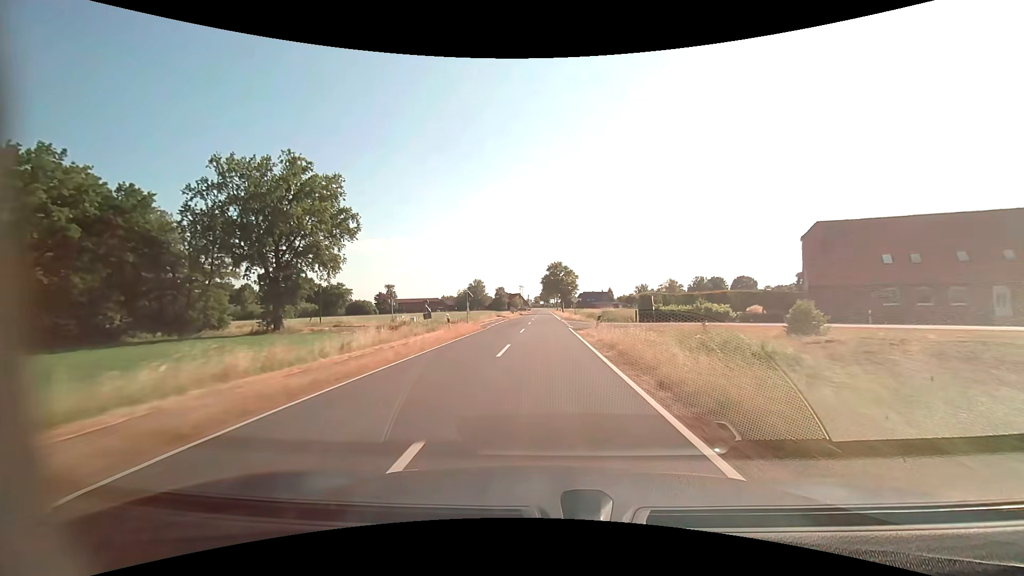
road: tertiary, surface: asphalt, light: Day
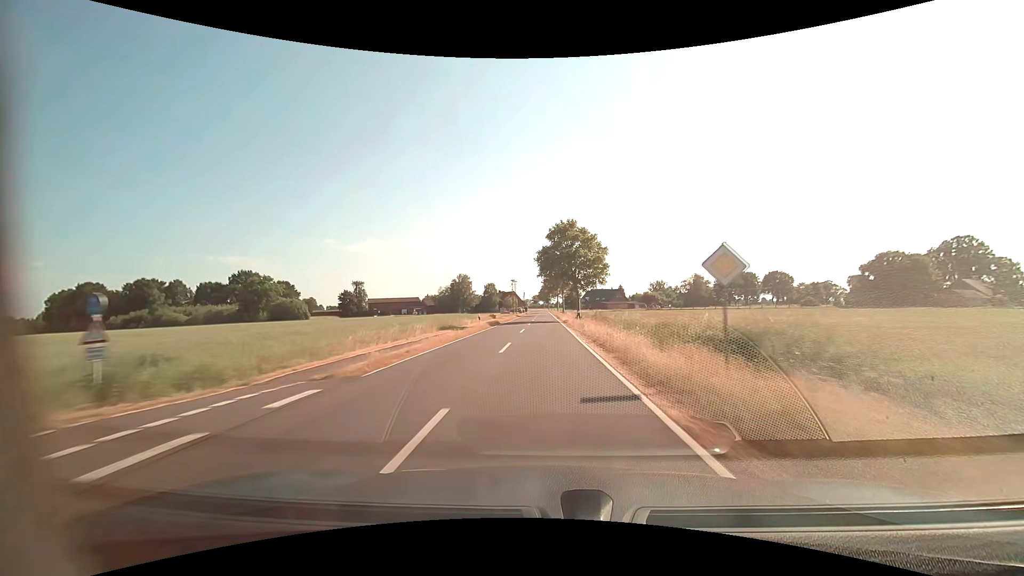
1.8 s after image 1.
(0.0, +47.1) m; 0°
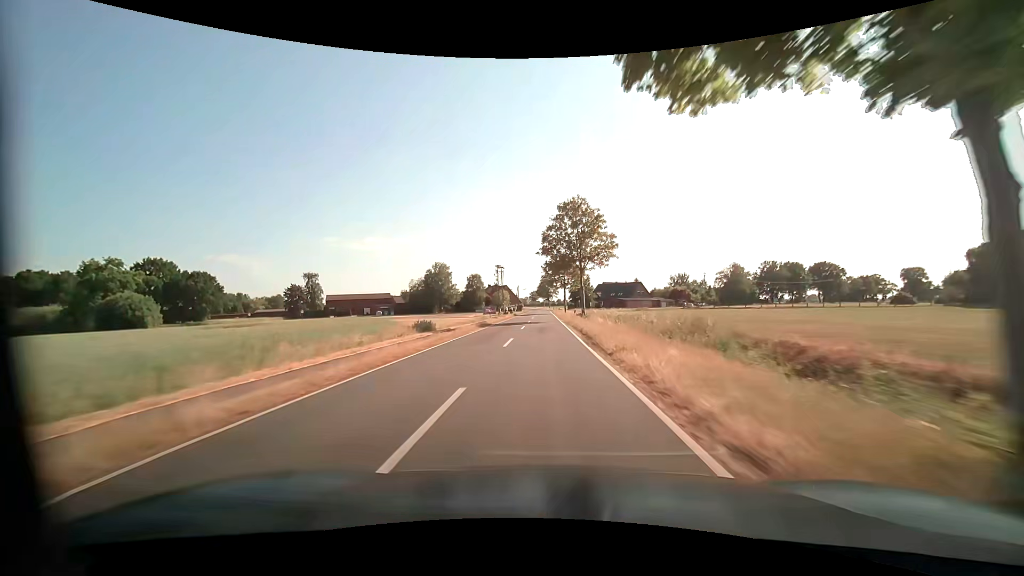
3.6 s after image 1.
(+0.1, +47.3) m; 0°
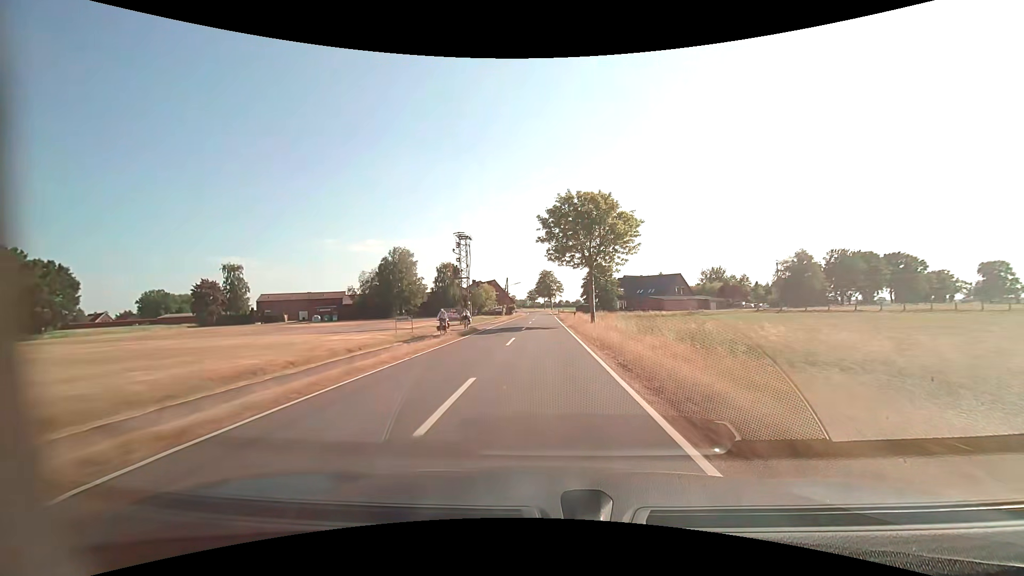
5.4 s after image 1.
(0.0, +47.4) m; 0°
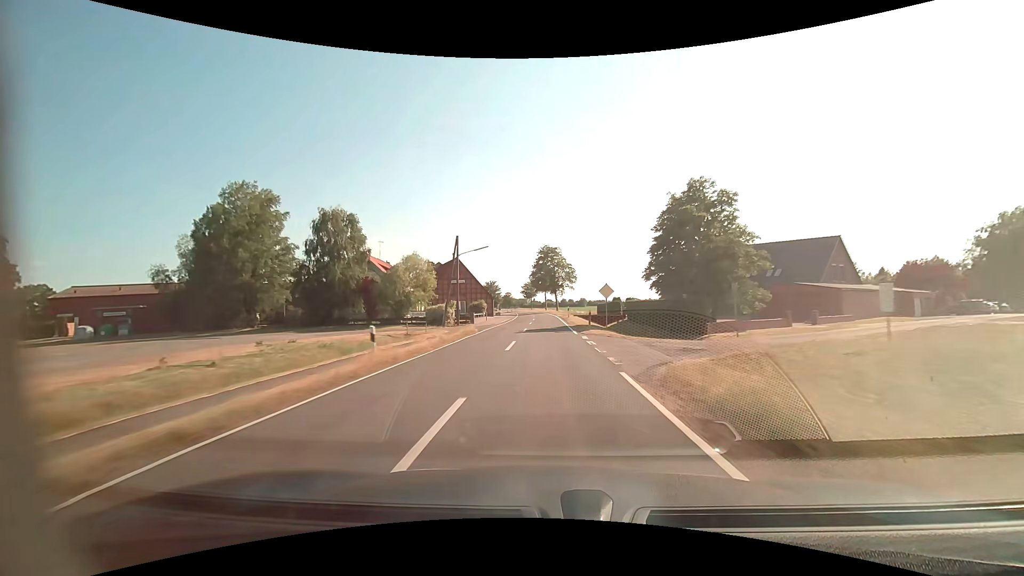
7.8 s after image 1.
(-0.5, +63.1) m; -1°
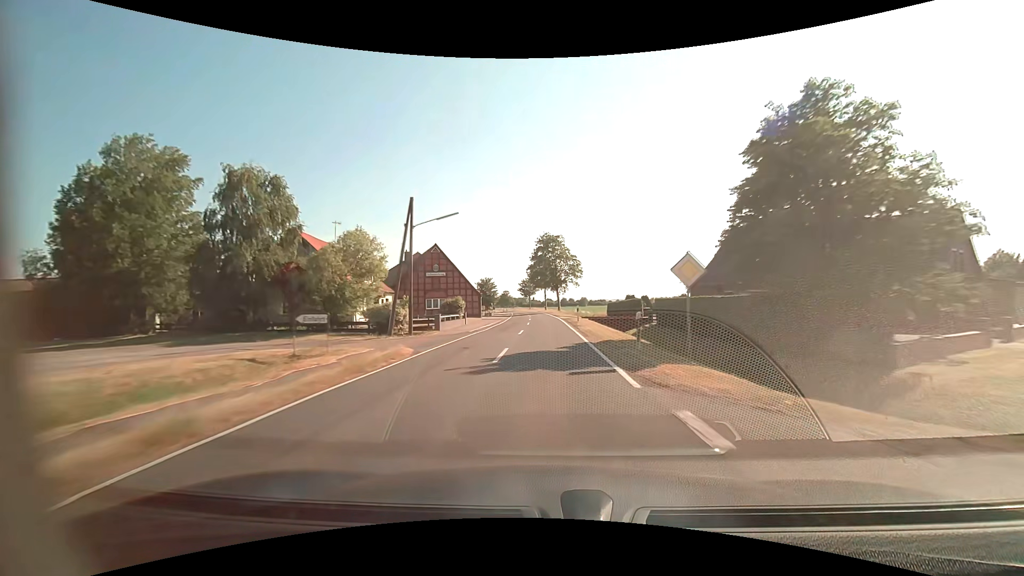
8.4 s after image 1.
(0.0, +15.8) m; 0°
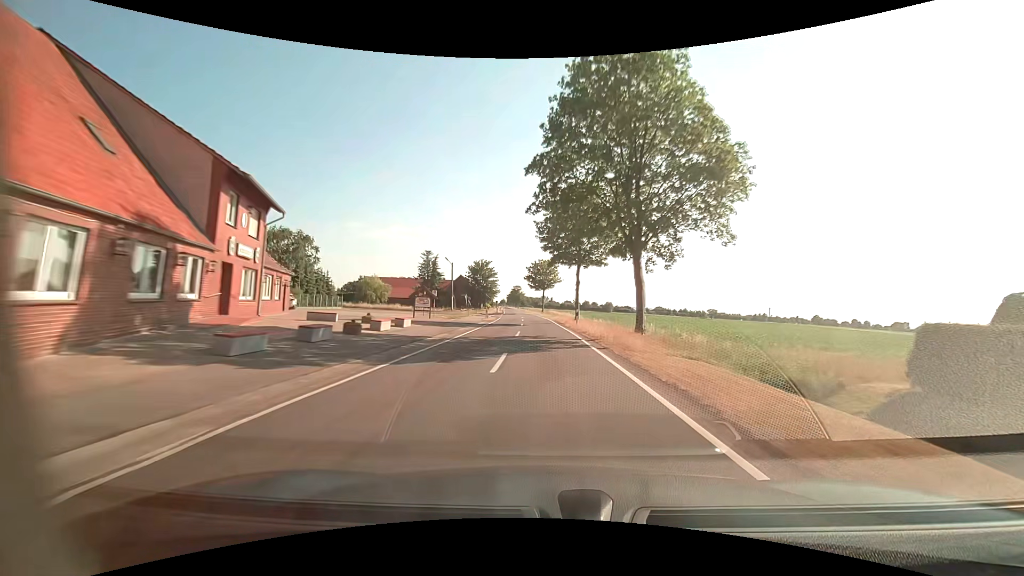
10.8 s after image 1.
(-1.0, +63.2) m; -2°
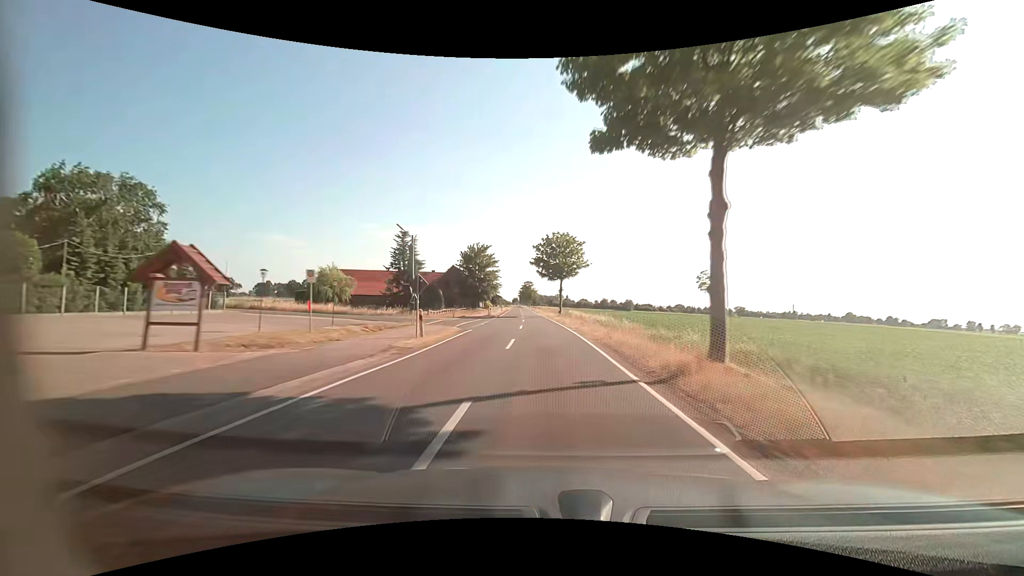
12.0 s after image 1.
(-0.4, +31.6) m; -2°
(0, +10) (0, +20) (0, +30) (-1, +40) (-1, +50) (-1, +60) (-2, +70) (-2, +80) (-3, +90) (-3, +100) m
